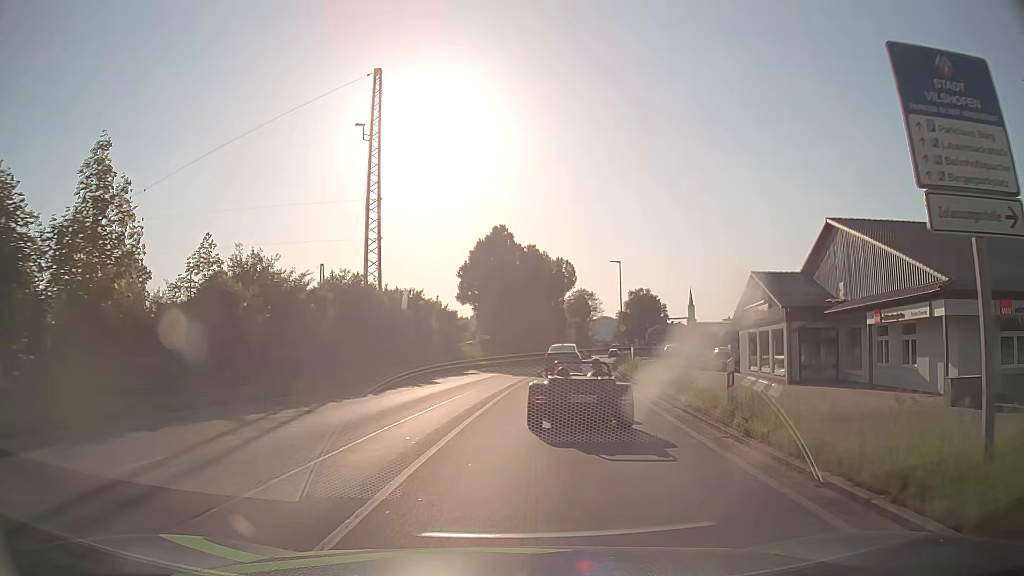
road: tertiary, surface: asphalt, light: Day
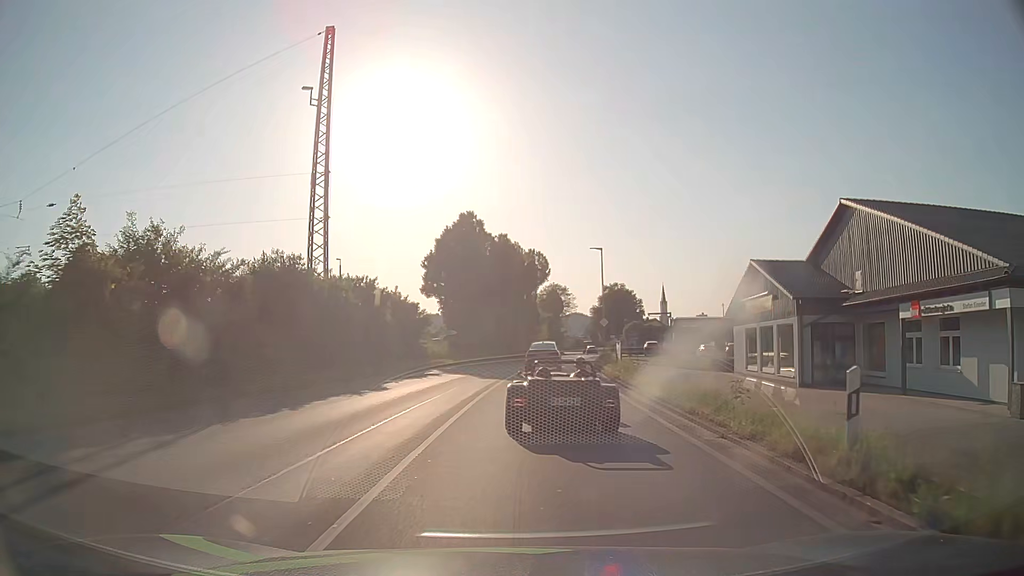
(+0.1, +5.0) m; +3°
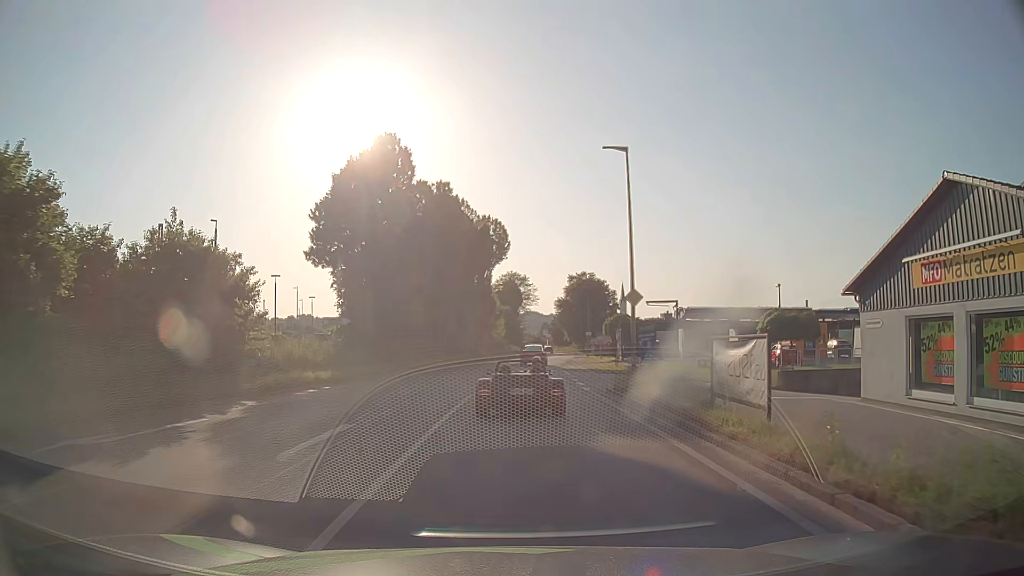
(+0.9, +22.4) m; +4°
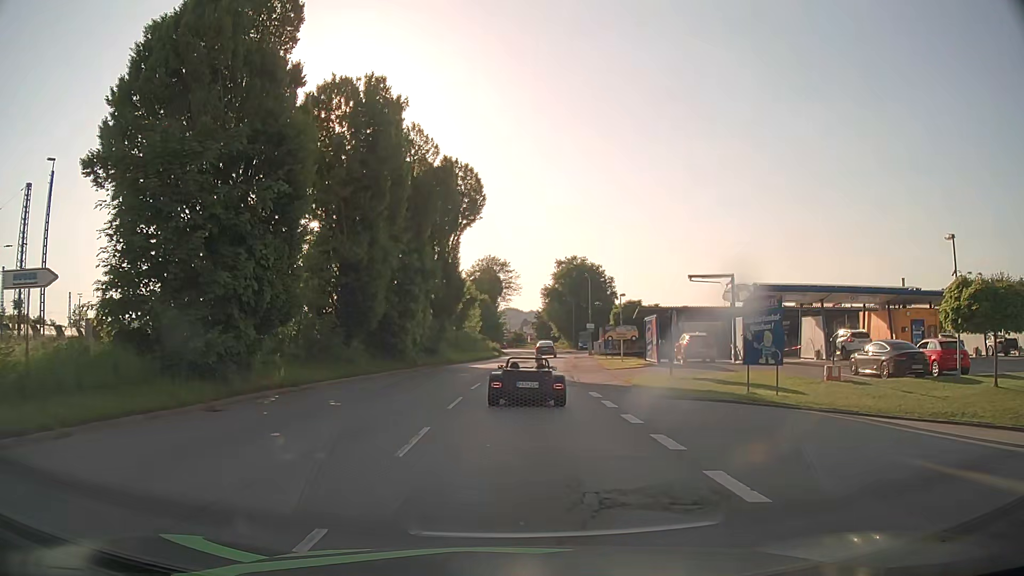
(+0.4, +19.5) m; +2°
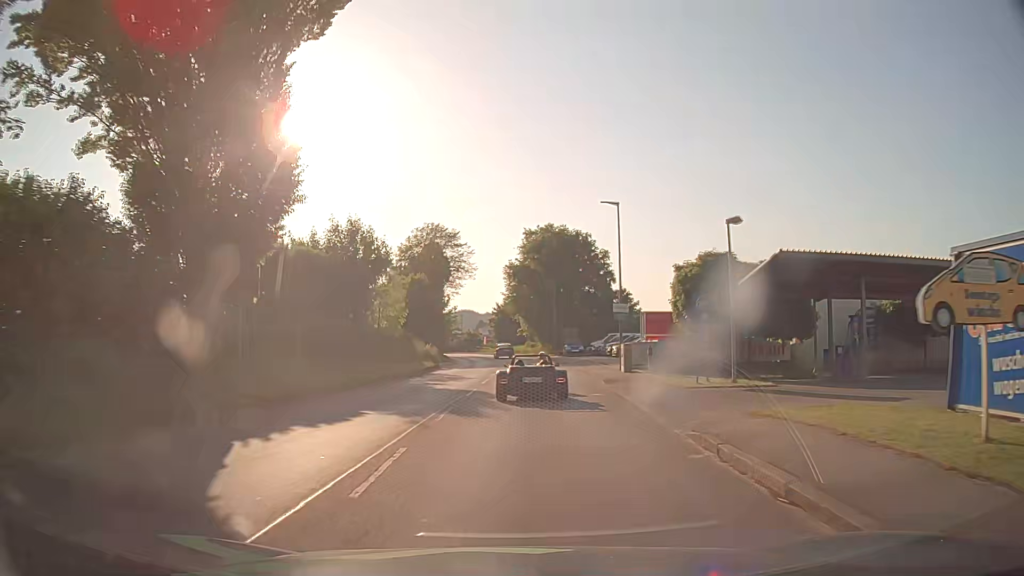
(+0.7, +32.5) m; +4°
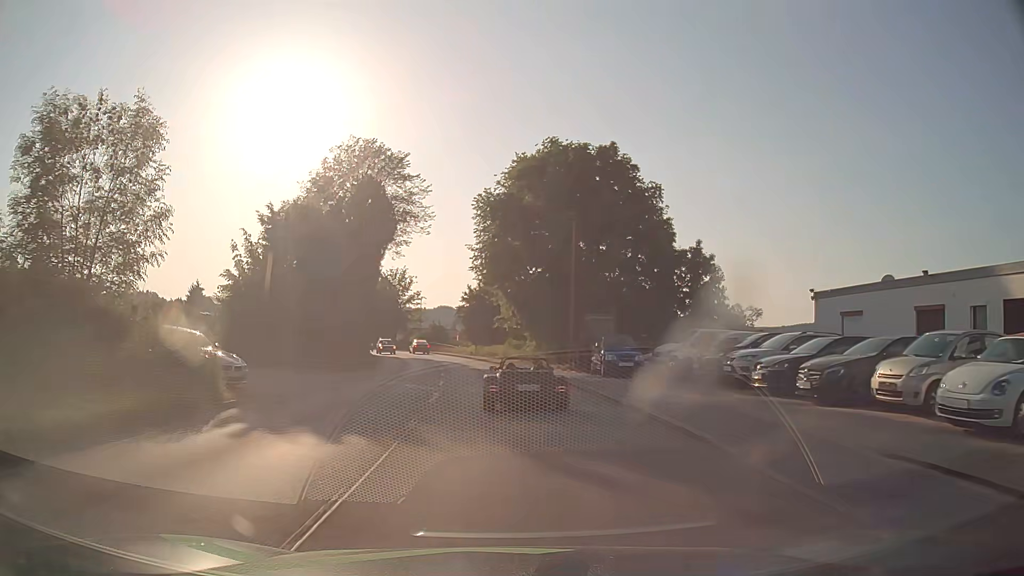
(+0.6, +32.1) m; +1°
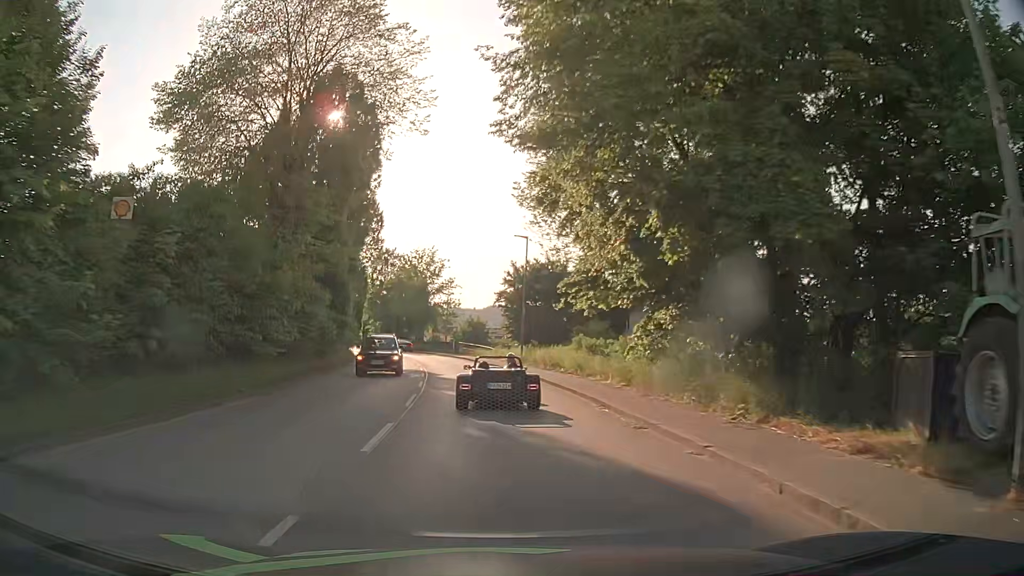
(-0.6, +25.4) m; -4°
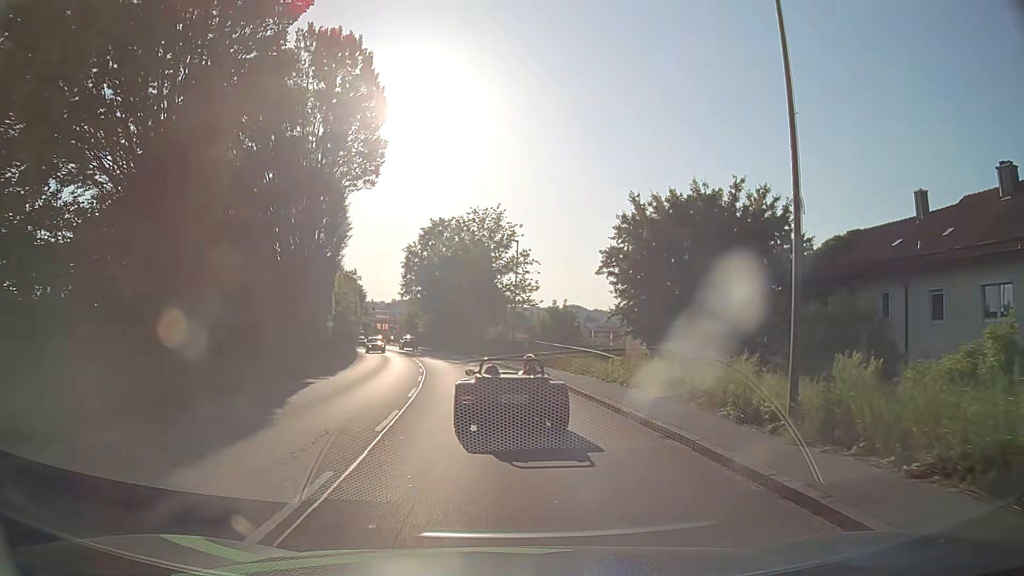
(-1.6, +28.1) m; -7°
(0, +10) (-1, +20) (-2, +30) (-3, +40) (-5, +50) (-7, +59) (-9, +69) (-12, +79) (-14, +89) (-17, +98) m
